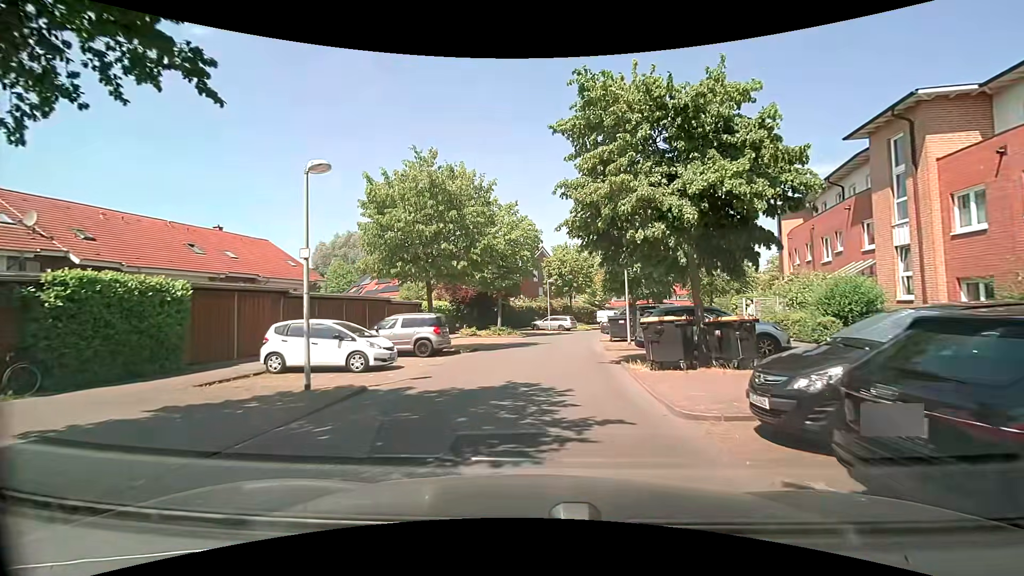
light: Day
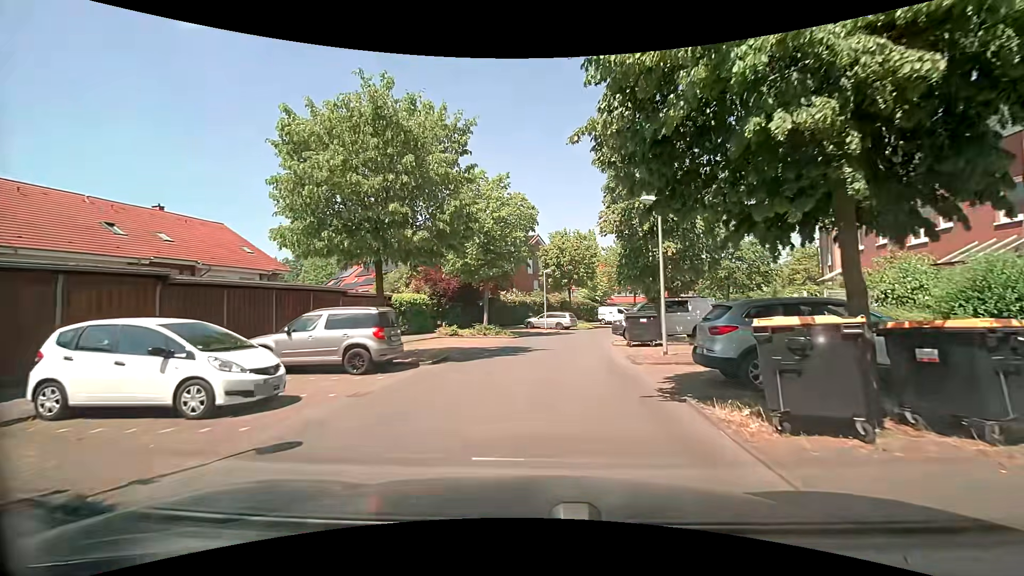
(+0.2, +6.6) m; +2°
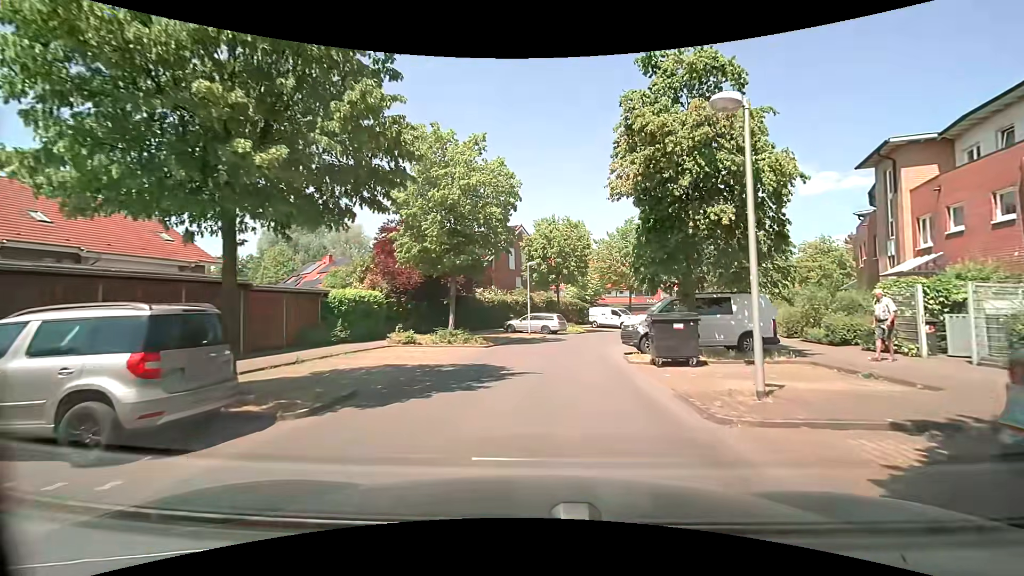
(+0.1, +7.1) m; +1°
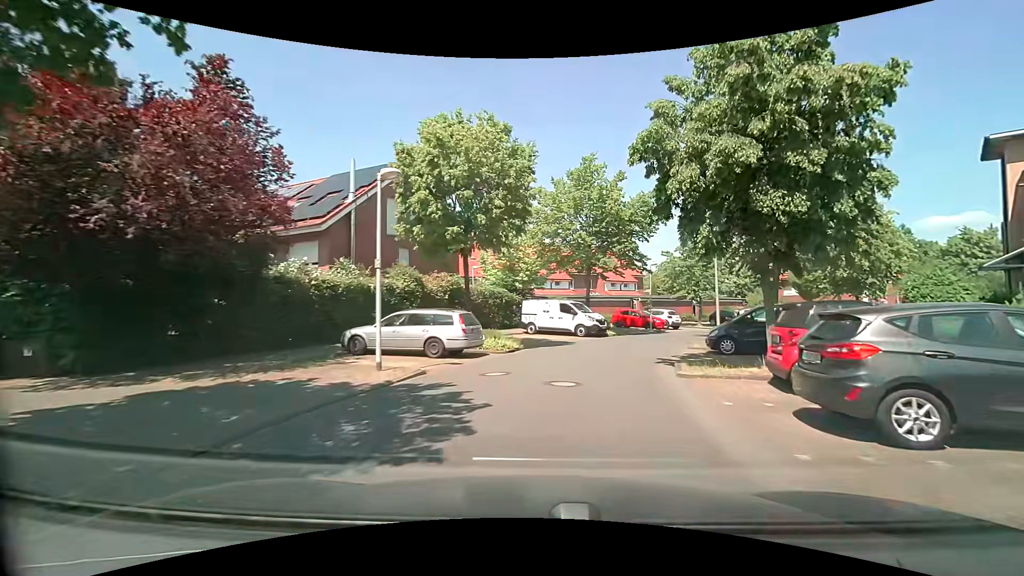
(+1.4, +20.4) m; +10°
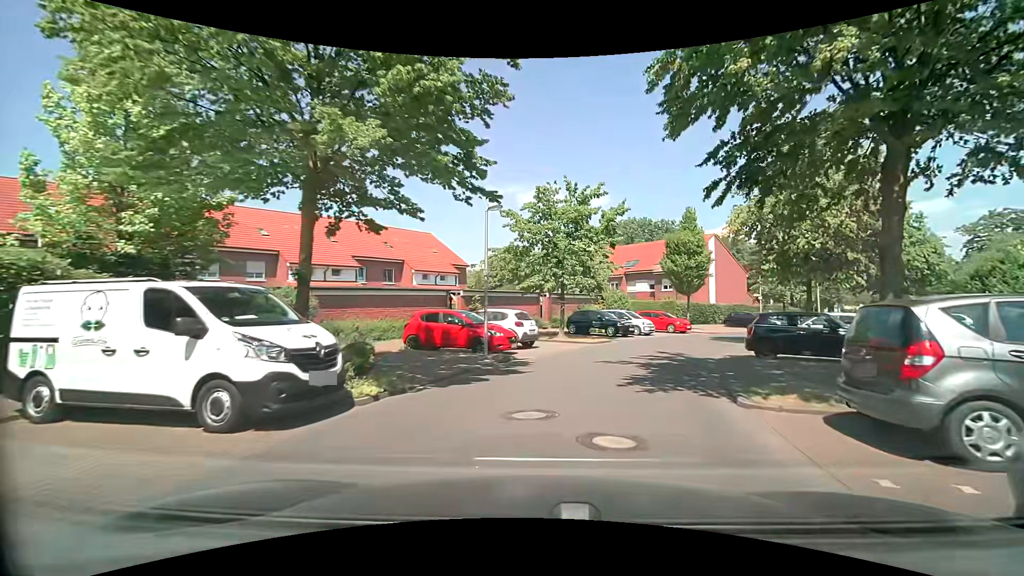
(+3.3, +20.1) m; +19°
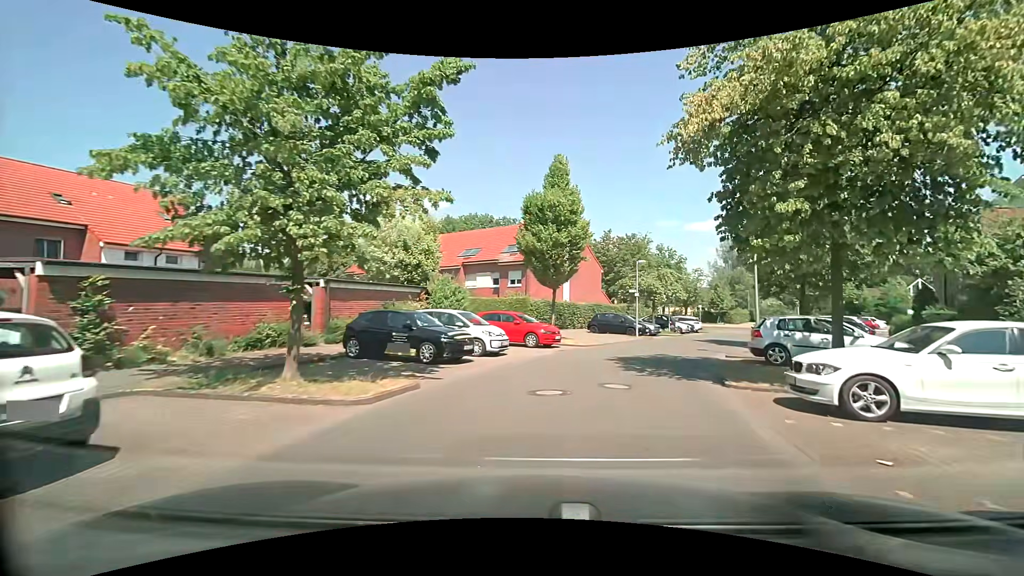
(+2.1, +14.3) m; +17°
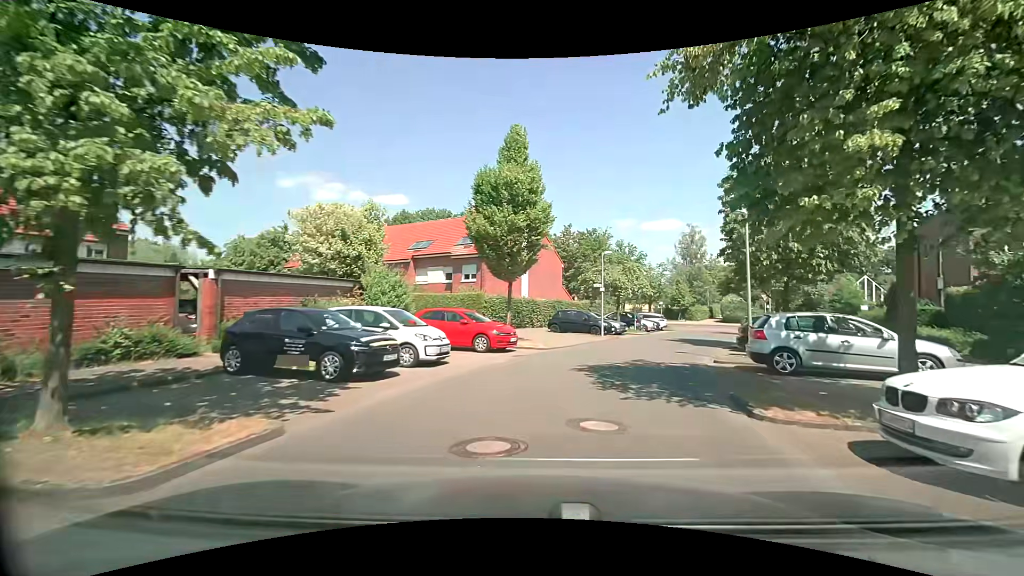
(+0.2, +3.6) m; +6°
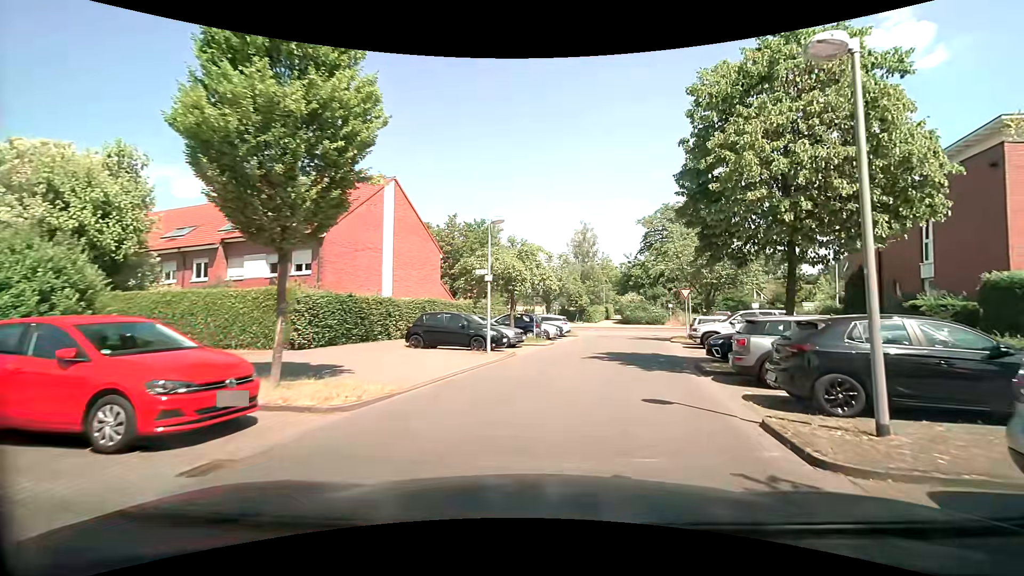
(+1.0, +10.7) m; +13°
